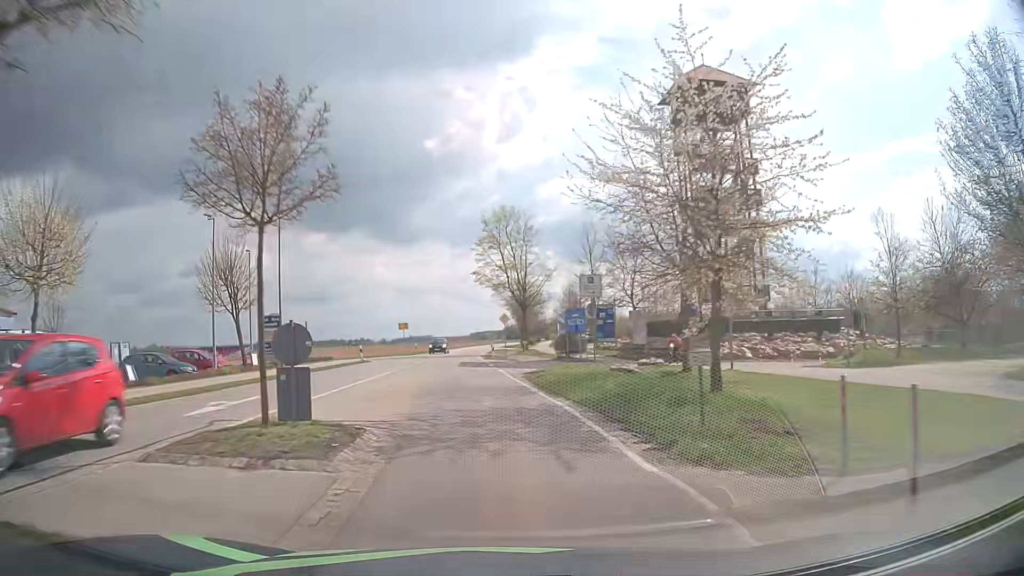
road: tertiary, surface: asphalt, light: Day
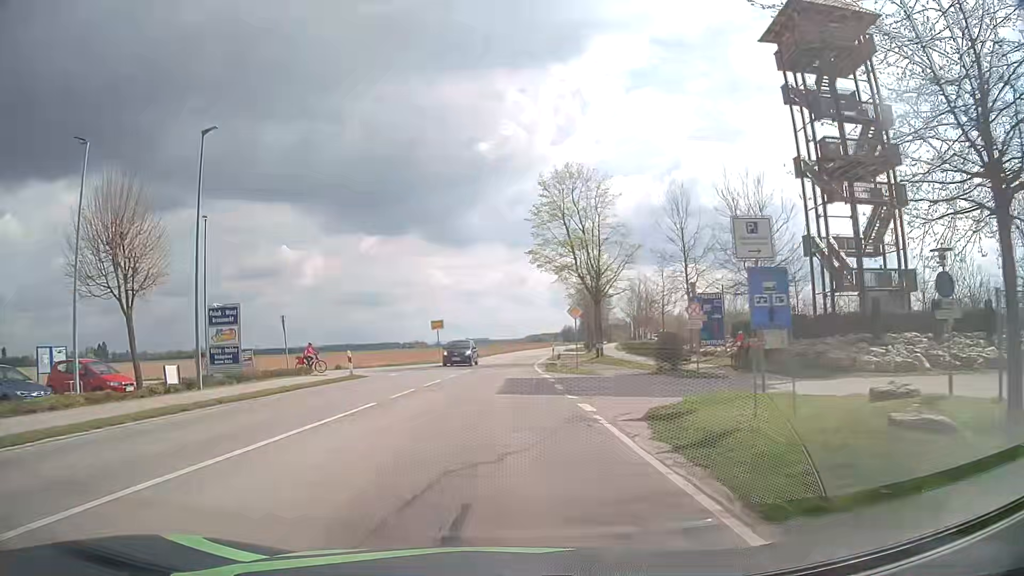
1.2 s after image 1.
(-0.6, +15.5) m; -5°
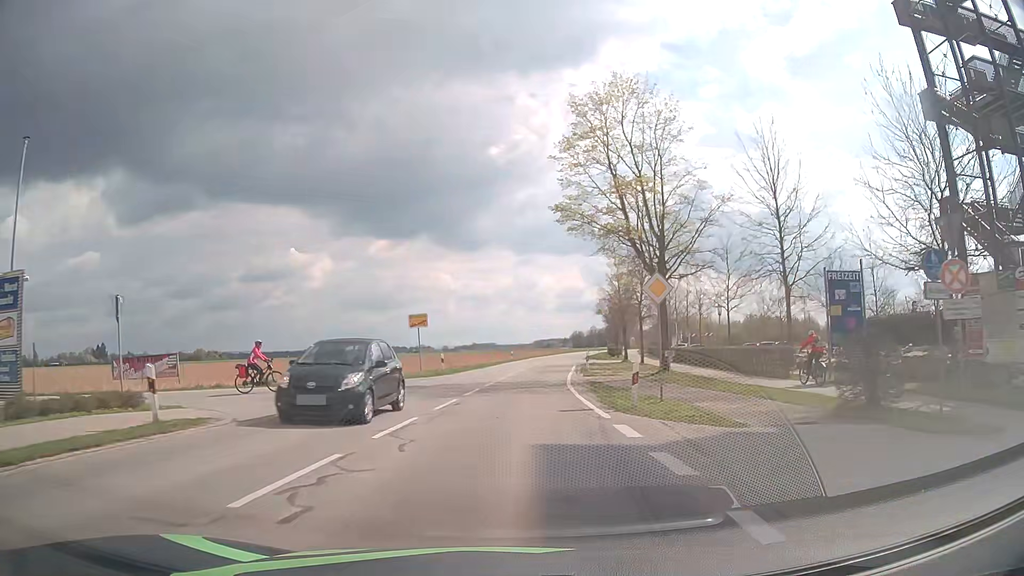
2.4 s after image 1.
(-0.4, +15.8) m; -2°
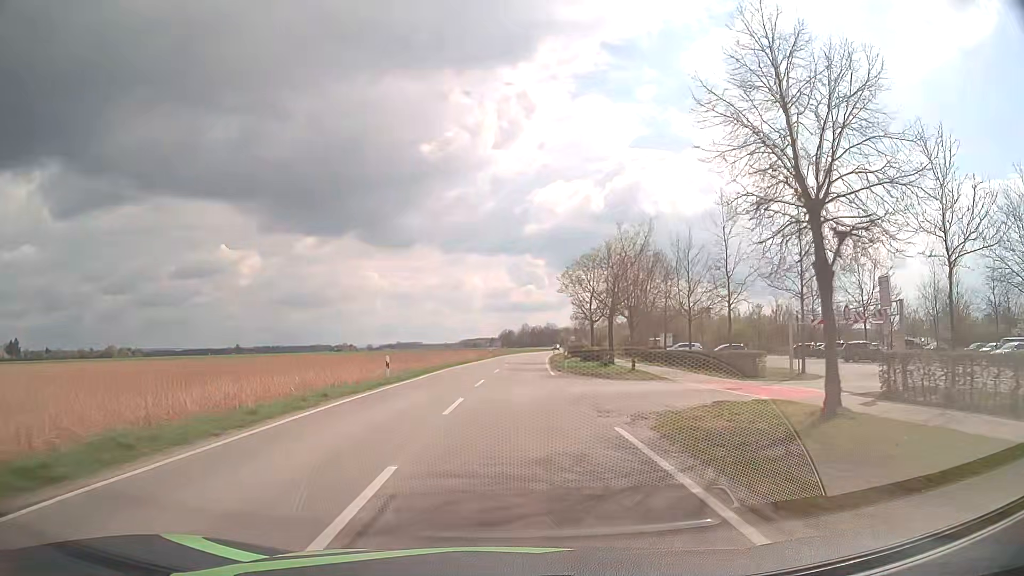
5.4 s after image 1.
(+2.4, +40.9) m; +6°
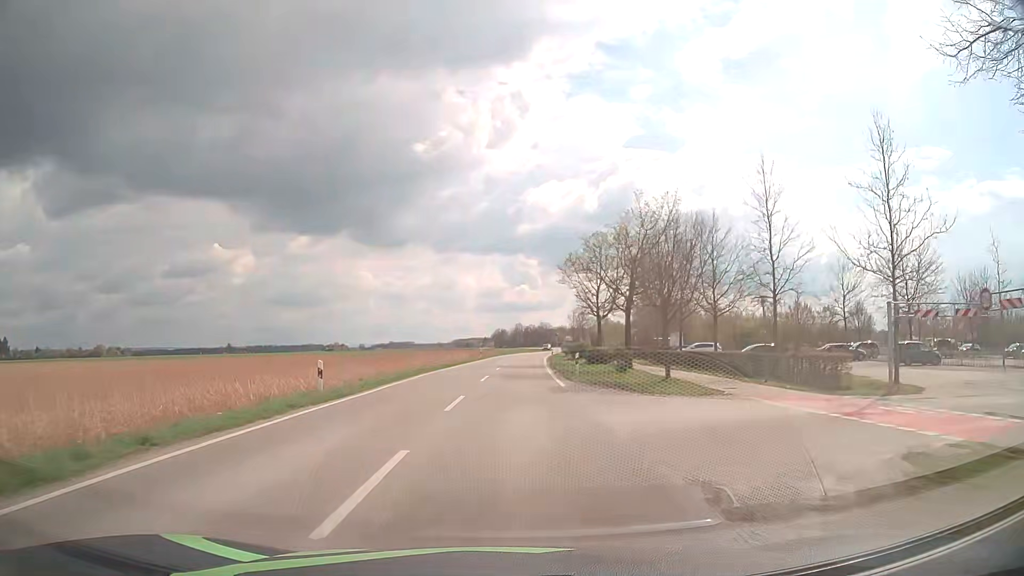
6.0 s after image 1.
(+0.1, +8.7) m; +1°
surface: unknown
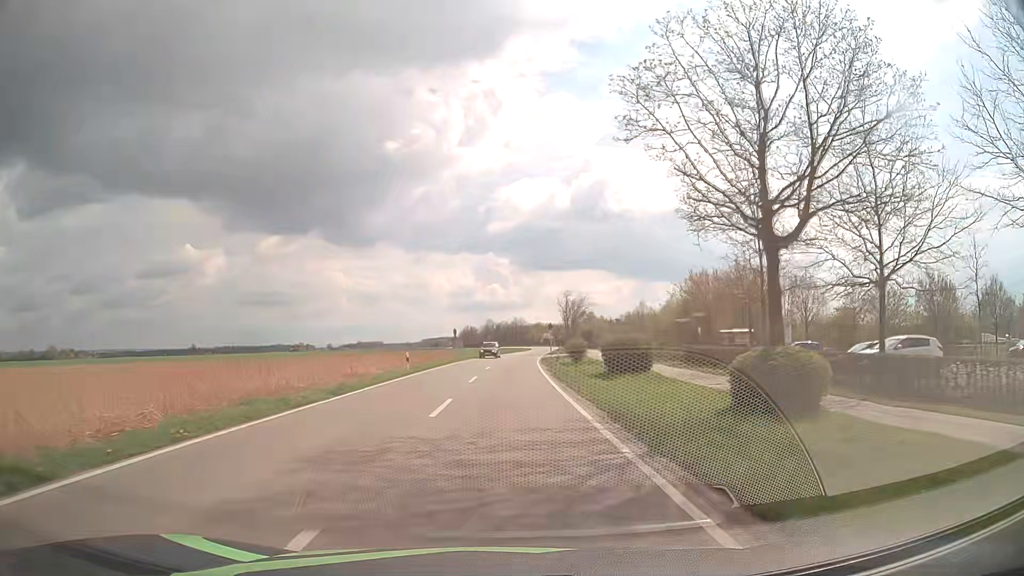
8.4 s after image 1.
(+0.7, +36.9) m; +2°
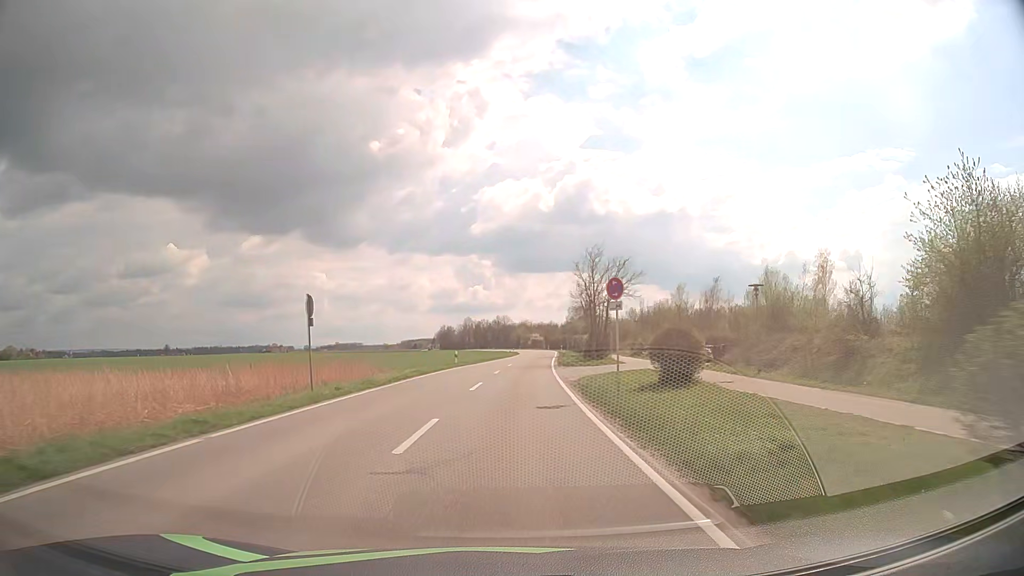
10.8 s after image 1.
(+0.4, +39.9) m; +2°
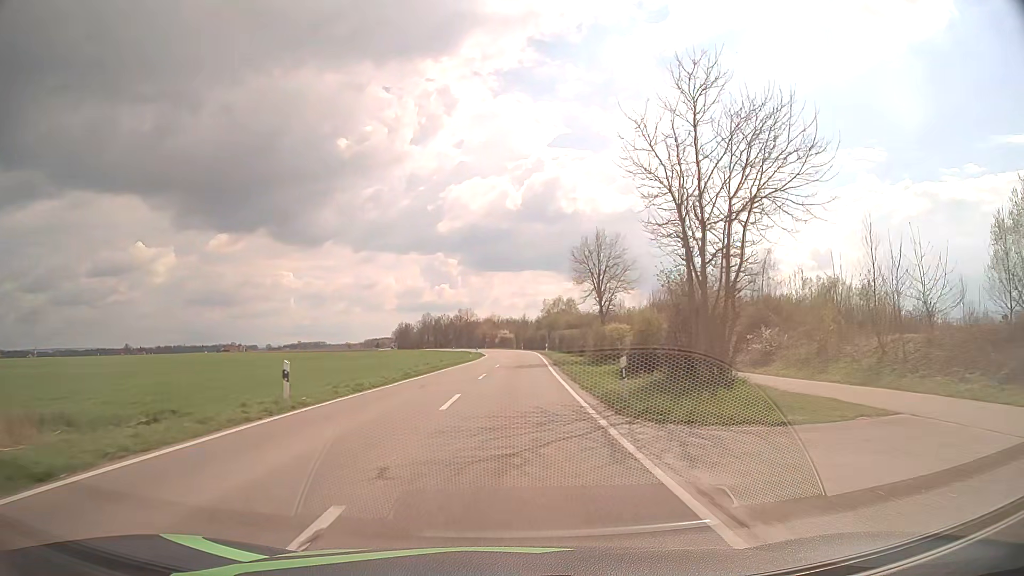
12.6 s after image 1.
(+0.6, +31.7) m; +3°
(0, +10) (0, +20) (0, +30) (+1, +40) (+1, +50) (+1, +60) (+2, +70) (+2, +80) (+2, +90) (+1, +100) m
